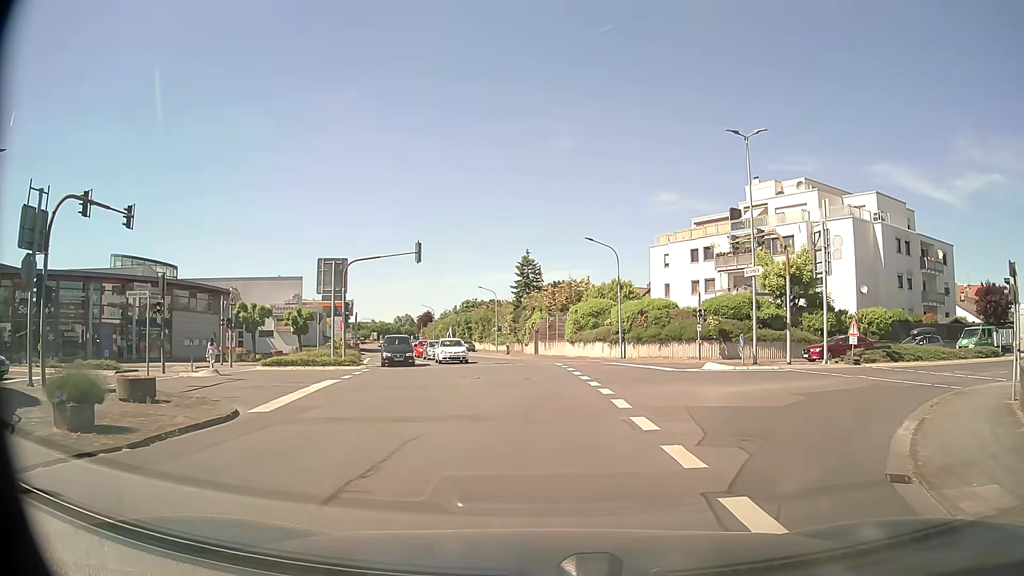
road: tertiary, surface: asphalt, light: Day
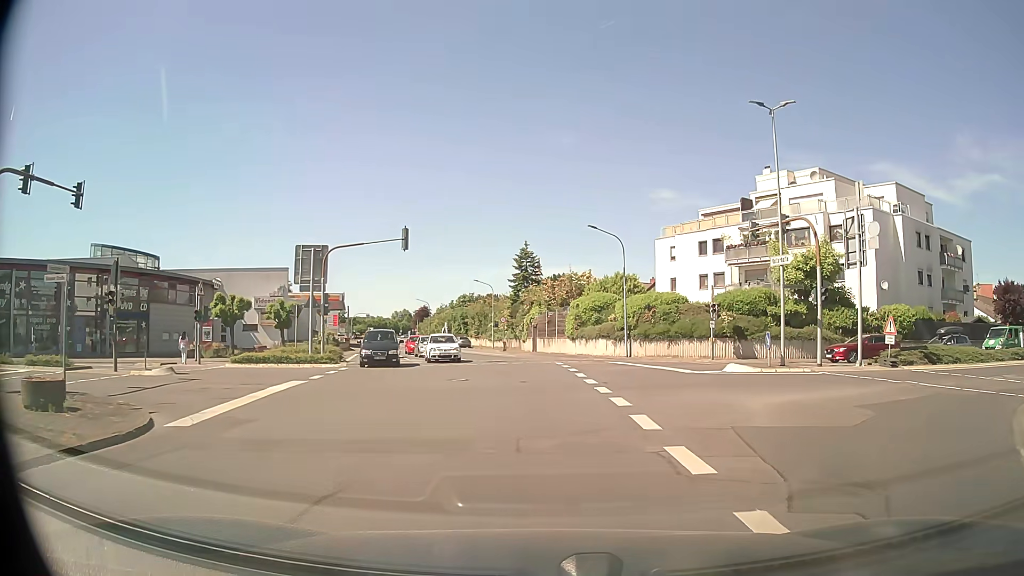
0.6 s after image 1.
(0.0, +3.7) m; -1°
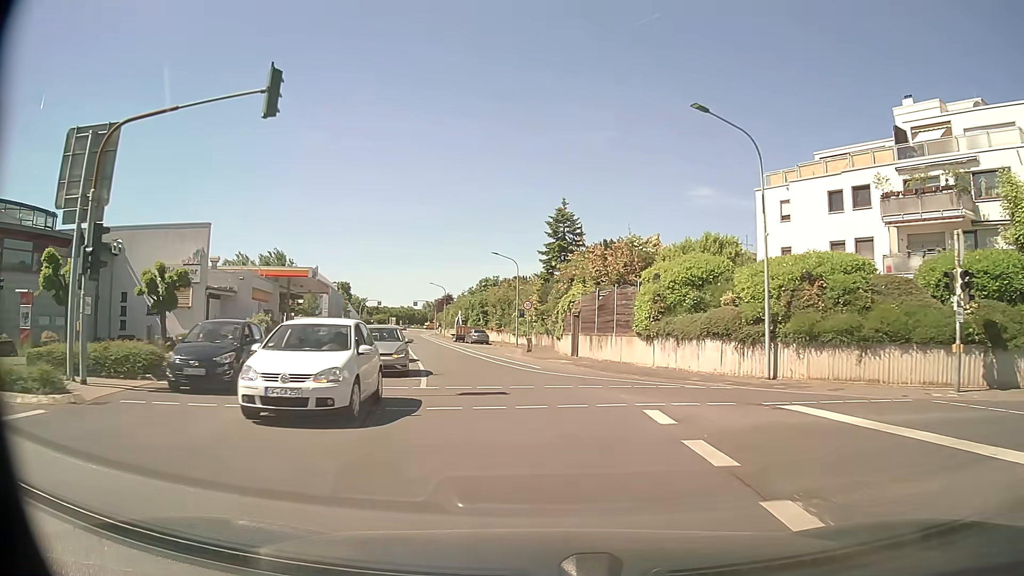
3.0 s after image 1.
(+0.1, +21.8) m; -2°
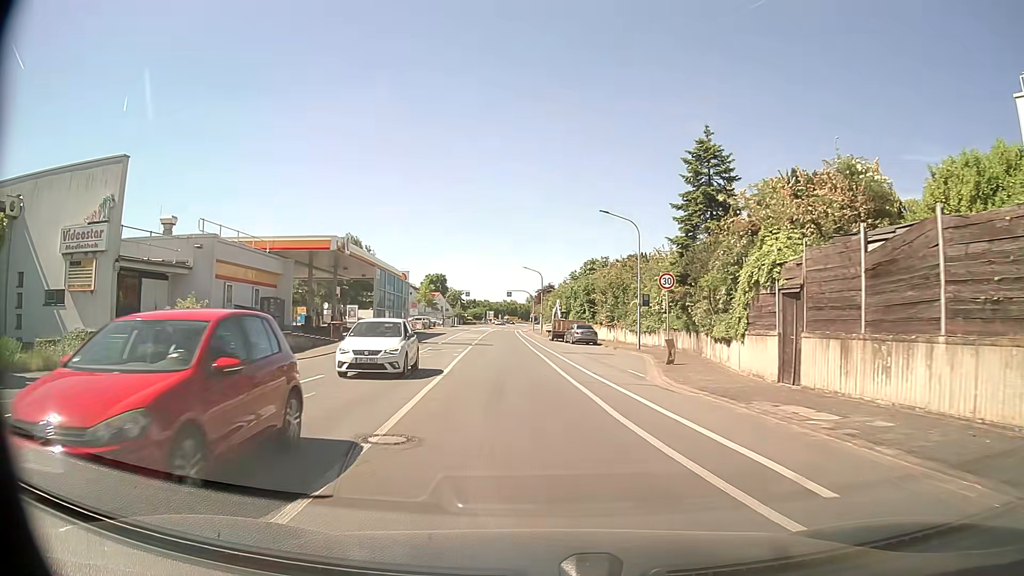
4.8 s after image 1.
(-1.3, +18.4) m; -9°
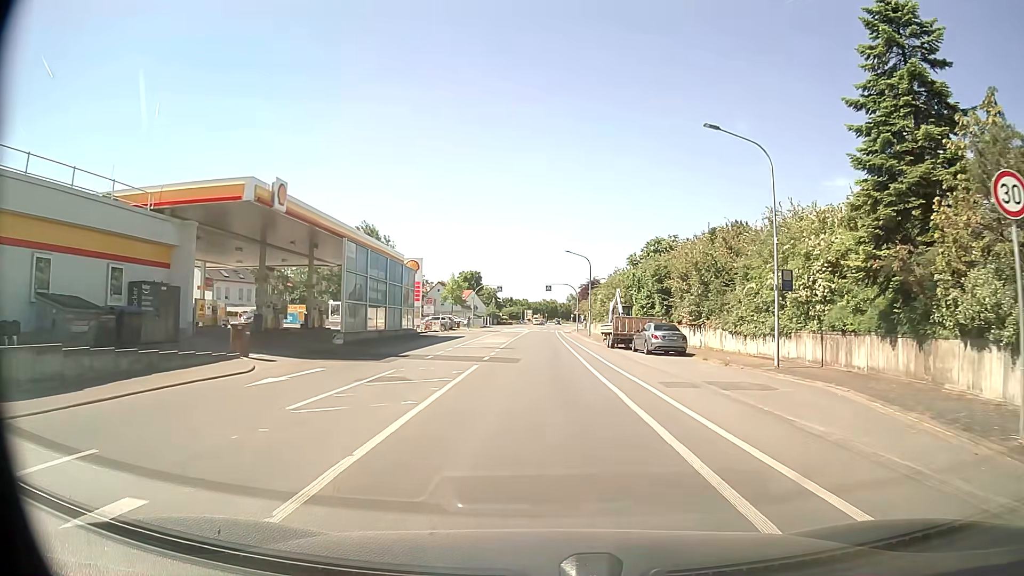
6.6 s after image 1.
(-0.7, +17.0) m; -4°
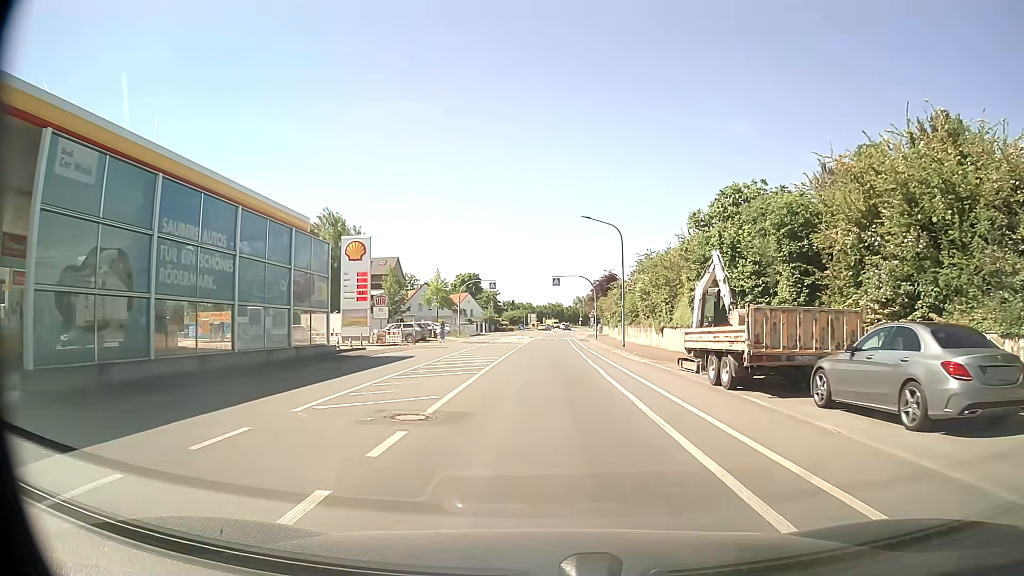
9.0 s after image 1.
(0.0, +22.1) m; 0°
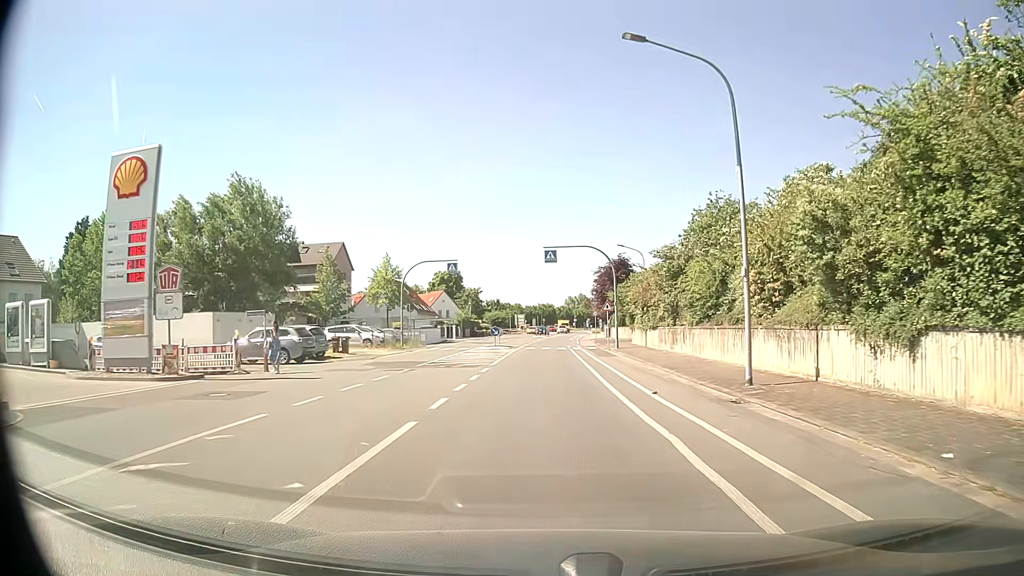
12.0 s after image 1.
(+0.1, +26.0) m; 0°
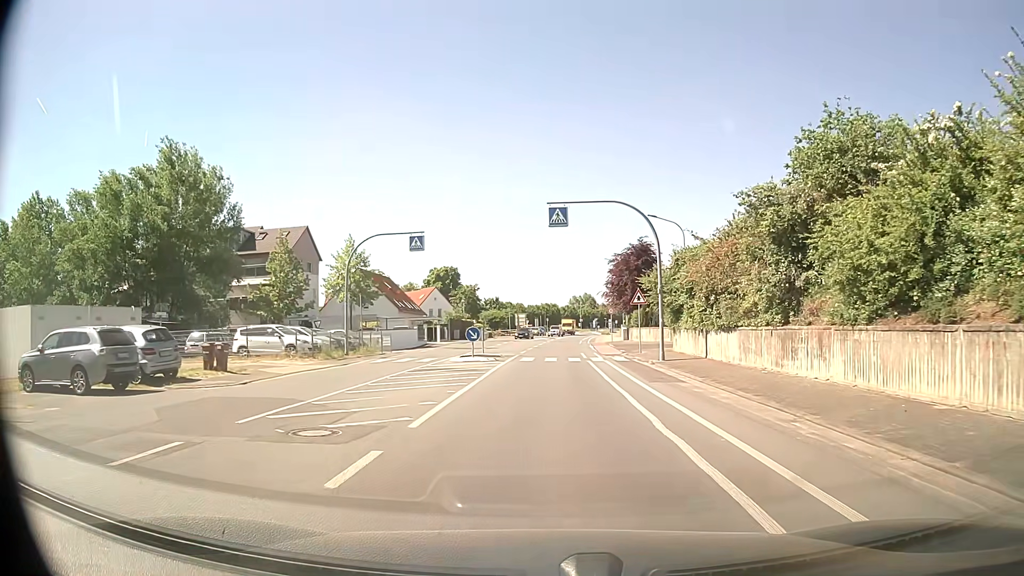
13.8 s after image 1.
(+0.1, +14.8) m; 0°
(0, +10) (0, +20) (0, +30) (+1, +40) (+1, +50) (+2, +60) (+2, +70) (+3, +80) (+4, +90) (+5, +100) m
